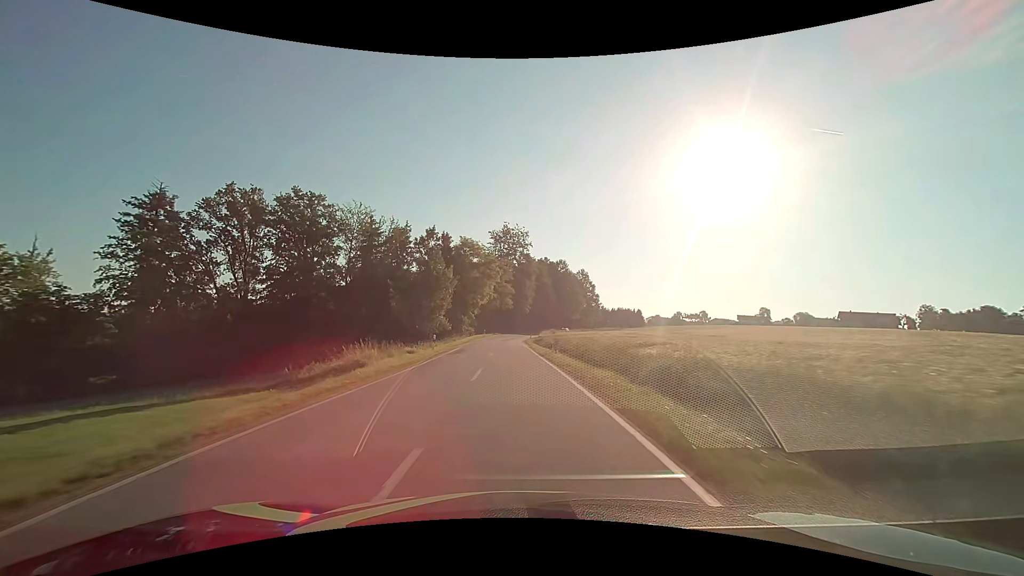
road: secondary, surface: asphalt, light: Day
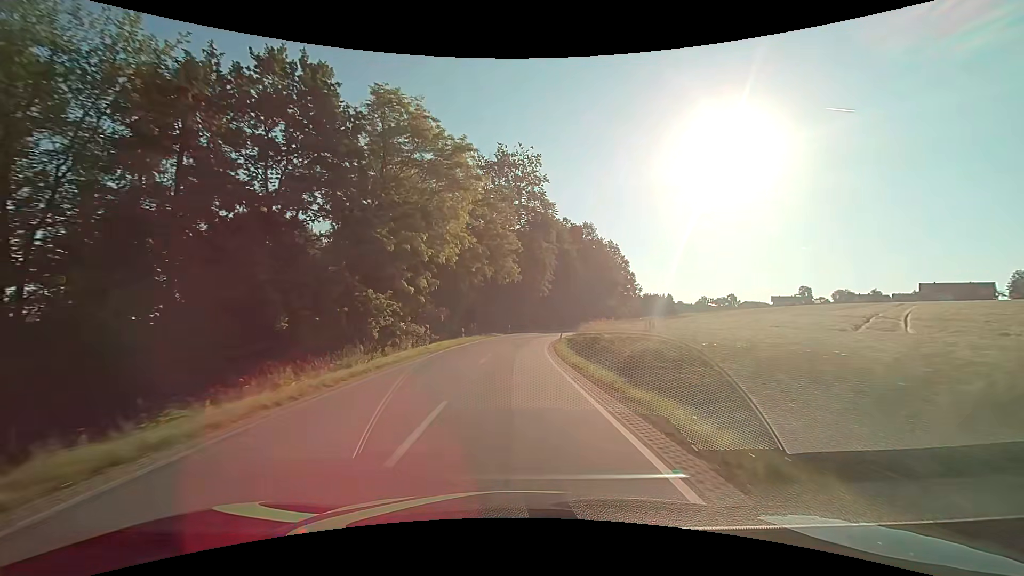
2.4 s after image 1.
(-0.5, +43.9) m; -1°
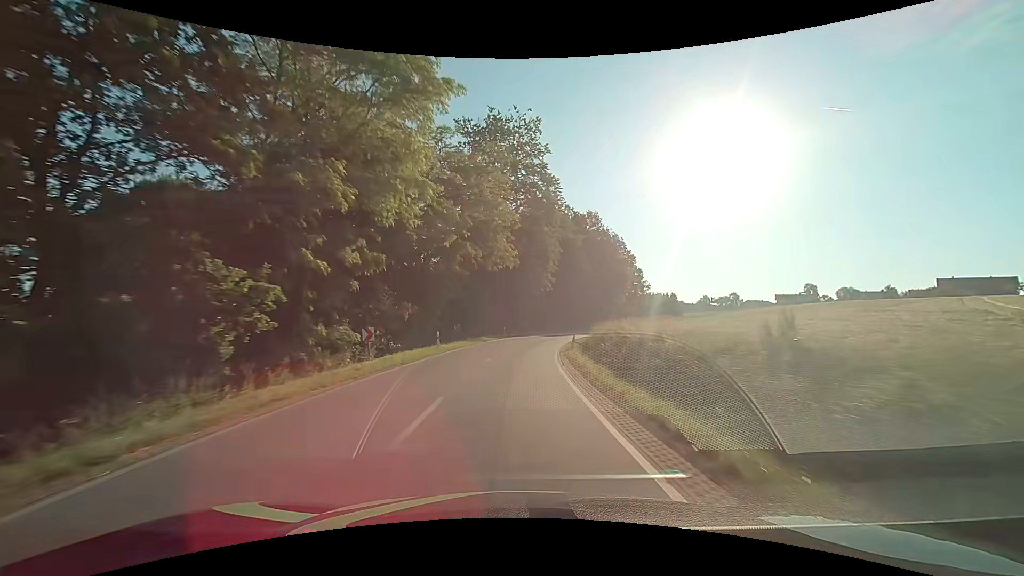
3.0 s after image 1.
(0.0, +10.9) m; 0°
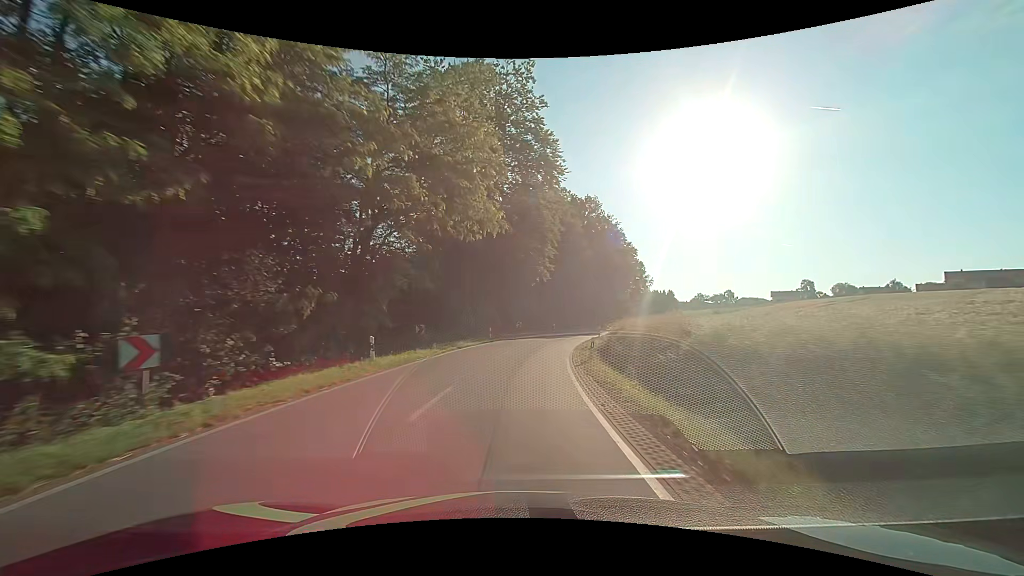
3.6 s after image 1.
(0.0, +10.9) m; +1°
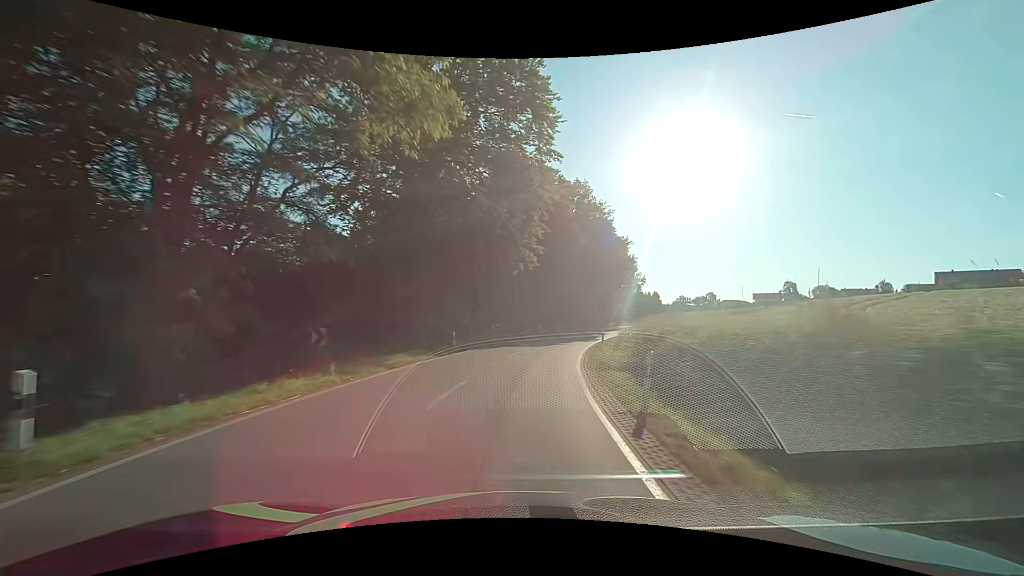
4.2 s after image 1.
(+0.1, +10.9) m; +2°
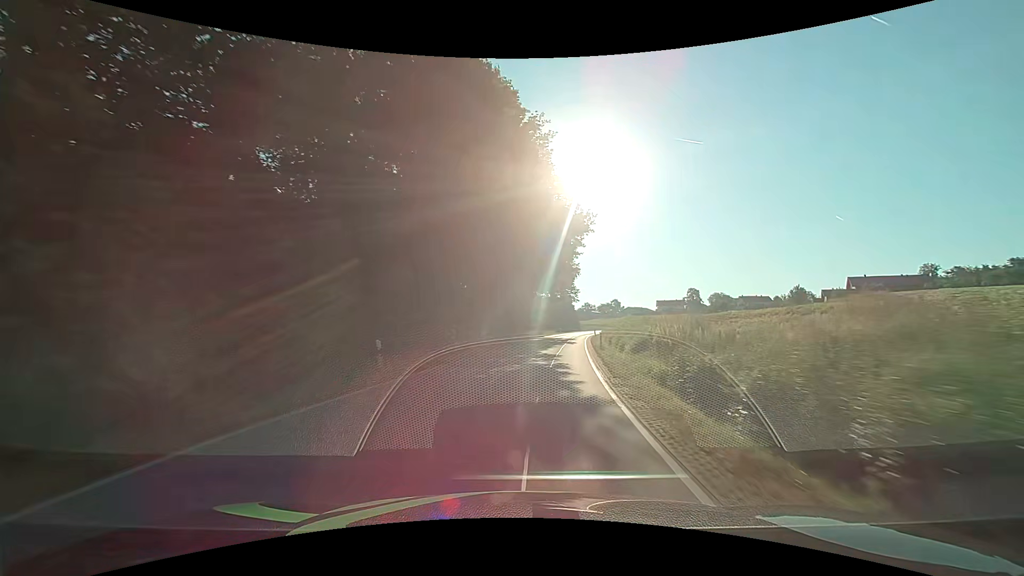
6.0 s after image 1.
(+2.6, +32.1) m; +11°
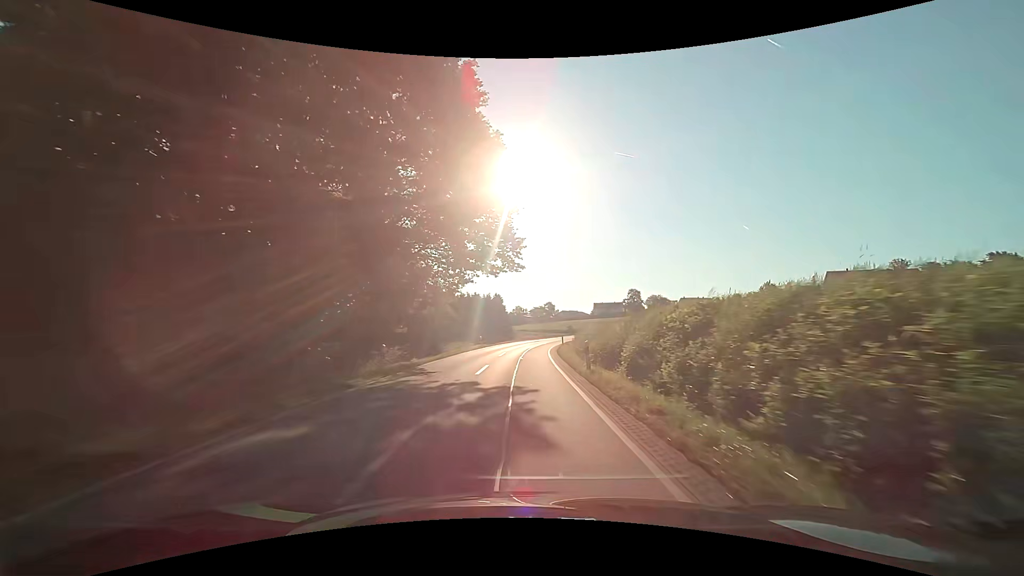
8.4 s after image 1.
(+4.5, +42.4) m; +8°
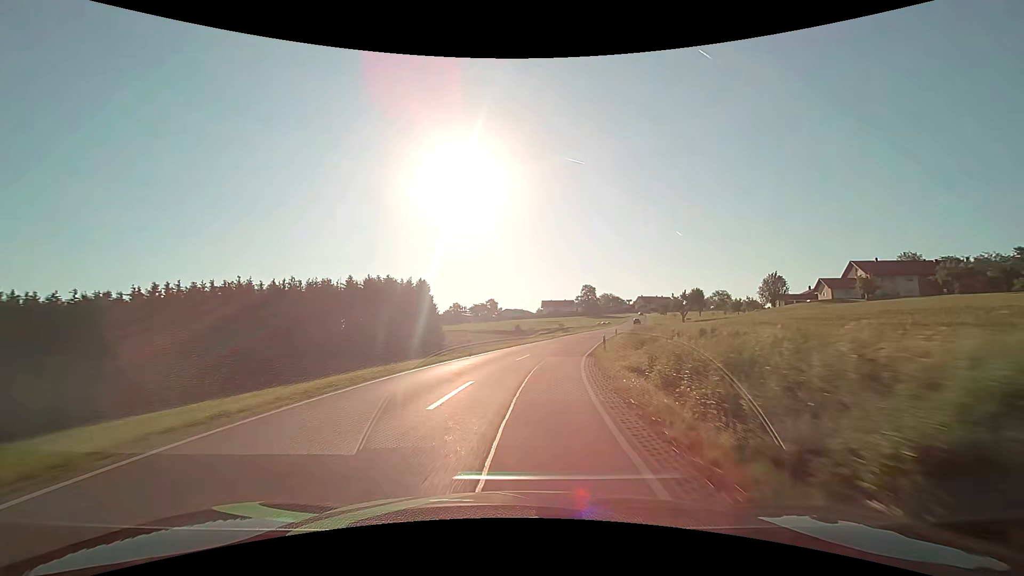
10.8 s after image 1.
(+1.7, +42.8) m; +6°
(0, +10) (+1, +20) (+3, +30) (+5, +40) (+7, +49) (+10, +59) (+13, +69) (+15, +78) (+18, +88) (+21, +97) m
